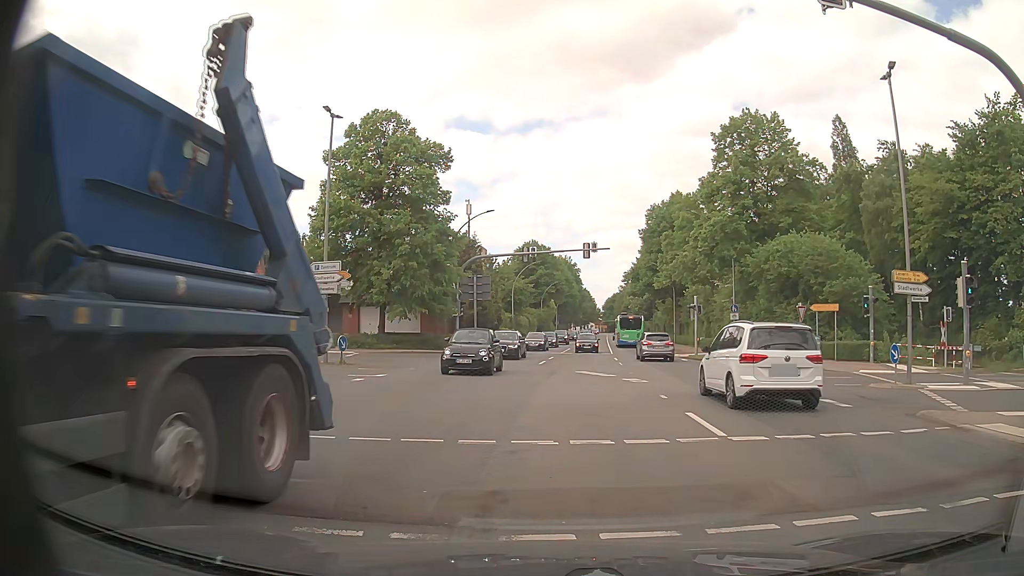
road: primary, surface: asphalt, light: Day
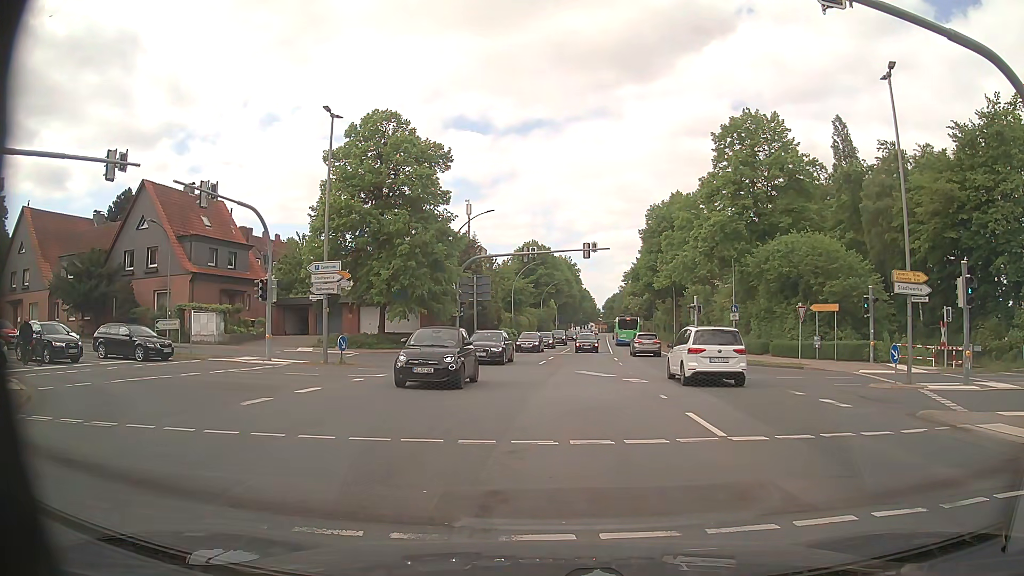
(0.0, 0.0) m; 0°
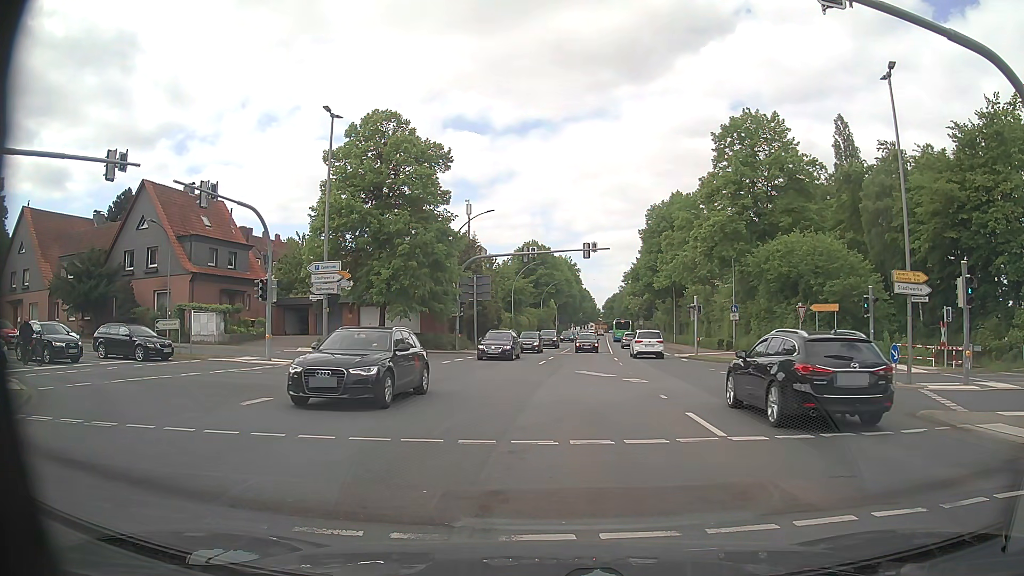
(0.0, 0.0) m; 0°
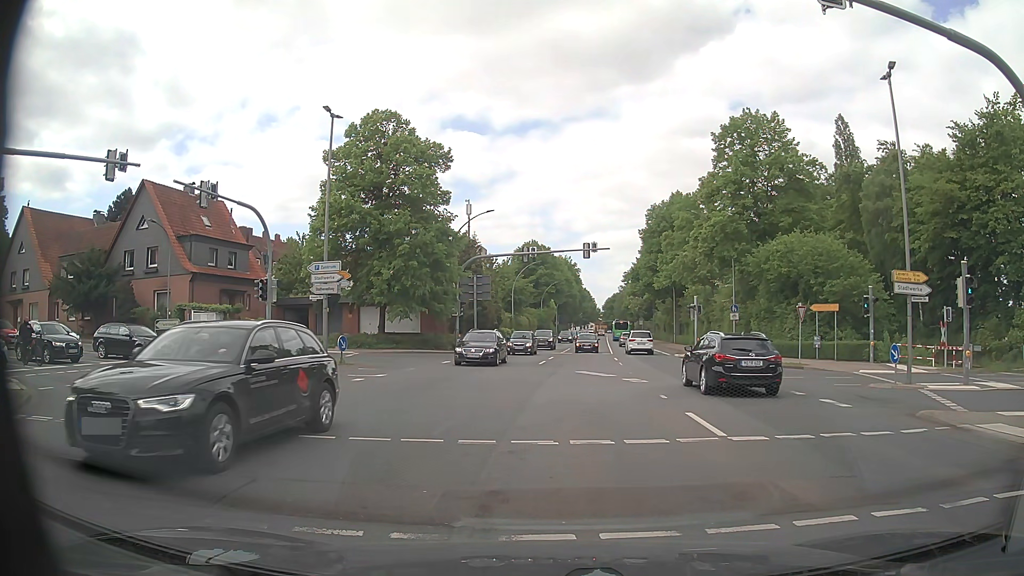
(0.0, 0.0) m; 0°
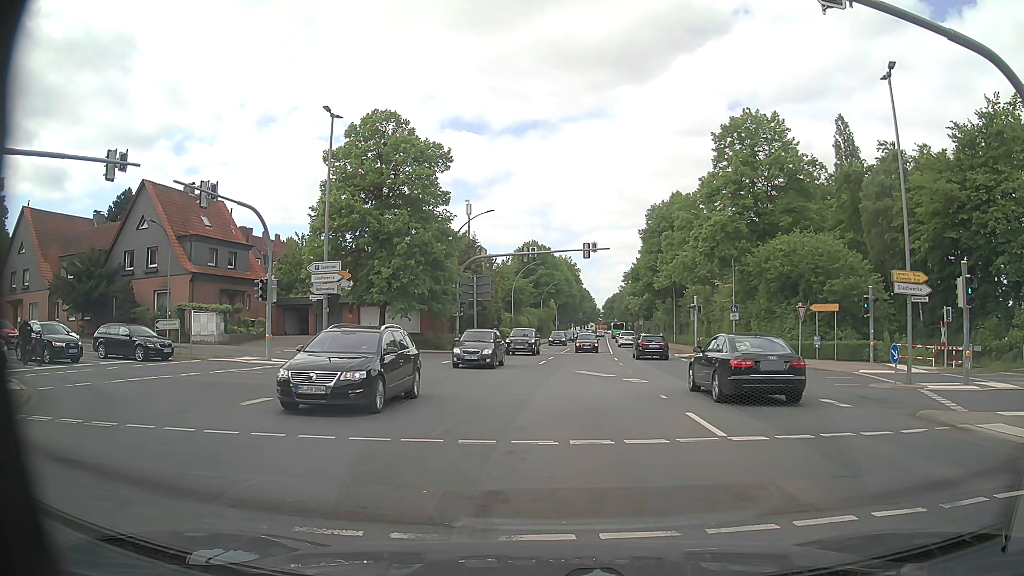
(0.0, 0.0) m; 0°
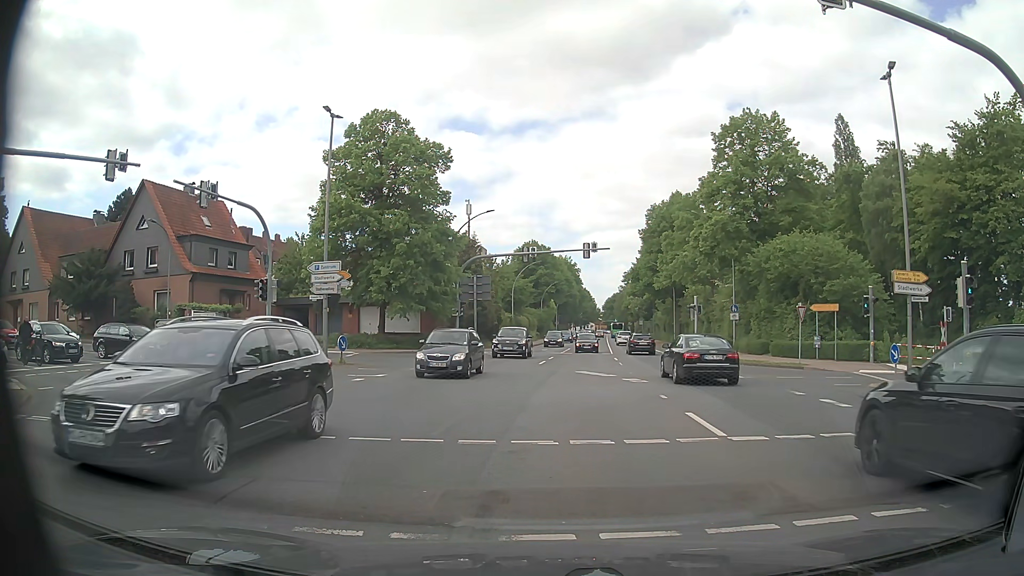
(0.0, 0.0) m; 0°
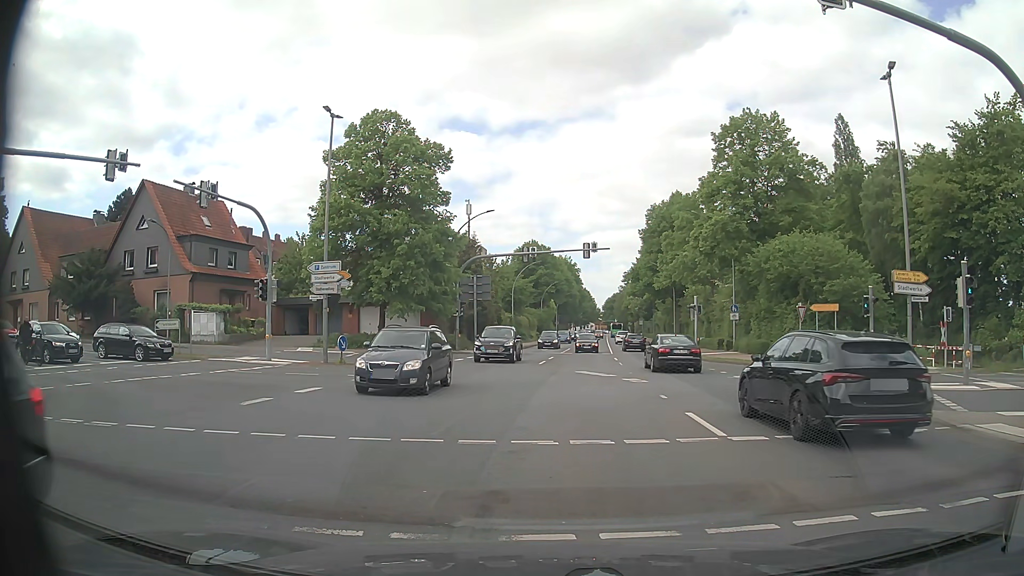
(0.0, 0.0) m; 0°
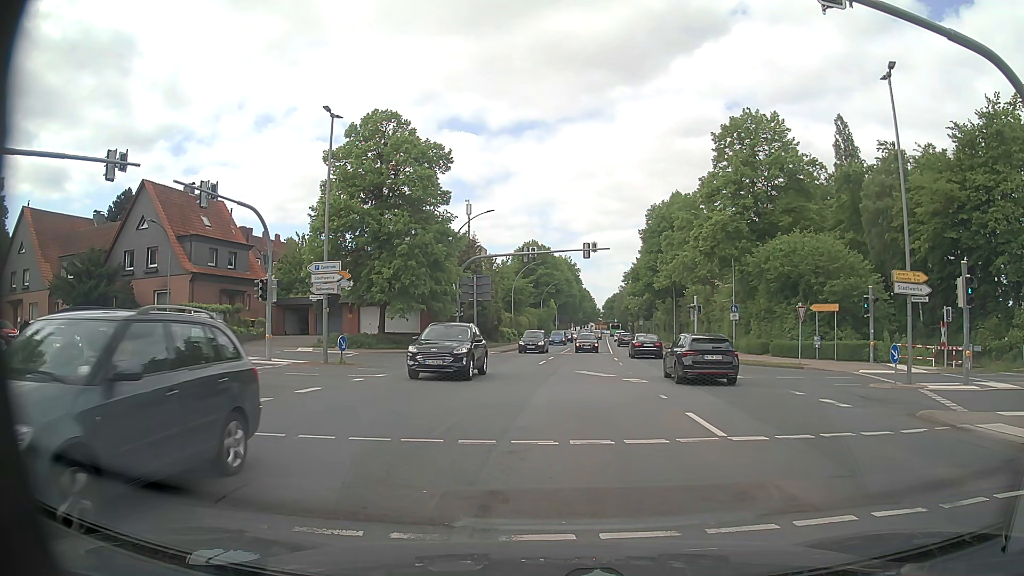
(0.0, 0.0) m; 0°
(0, +10) (0, +20) (-4, +29) (-13, +32) (-23, +33) (-33, +34) (-43, +36) (-53, +37) (-62, +39) (-72, +41) m
